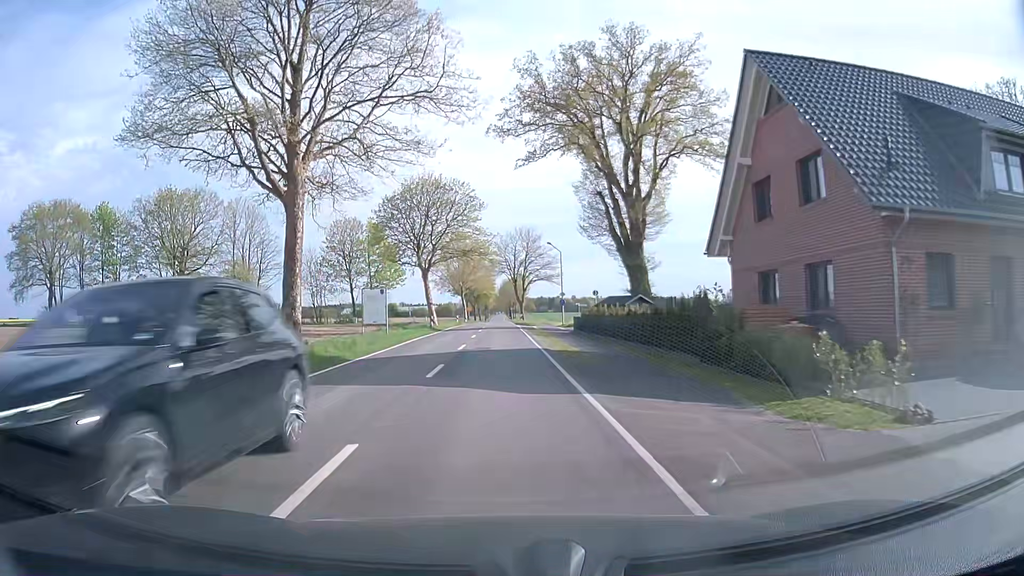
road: secondary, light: Day
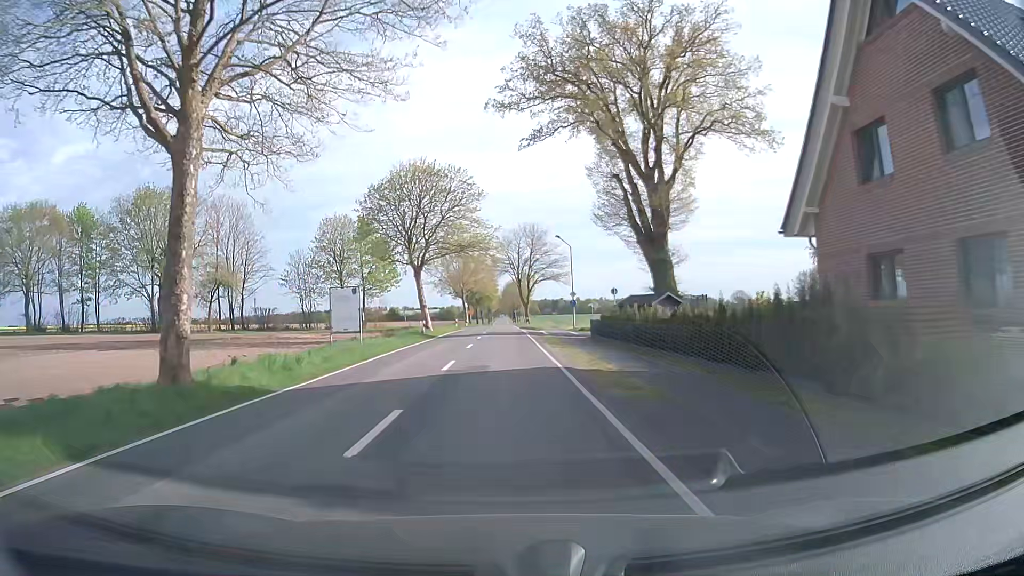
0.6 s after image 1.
(0.0, +7.2) m; 0°
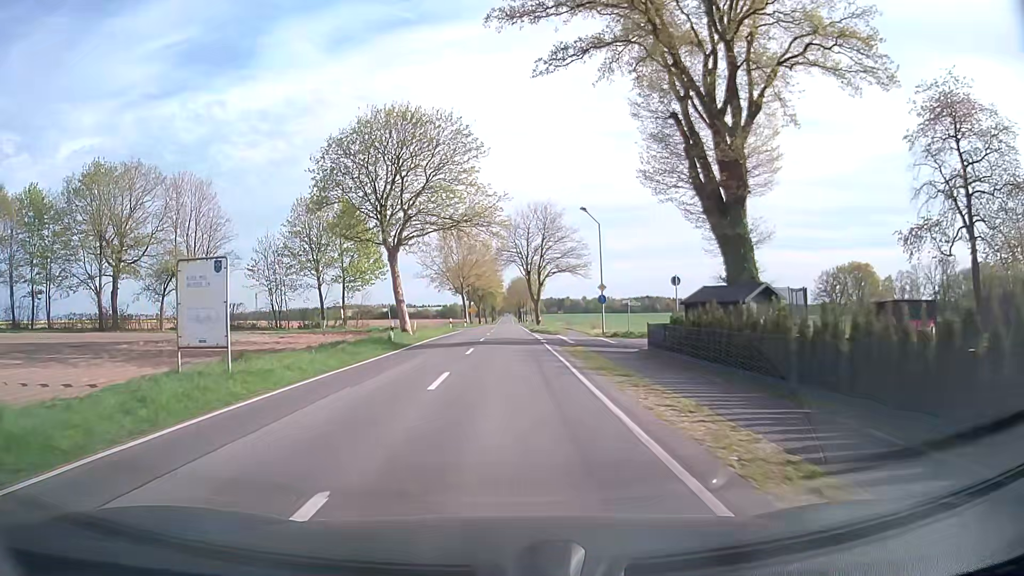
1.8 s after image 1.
(-0.2, +14.3) m; 0°
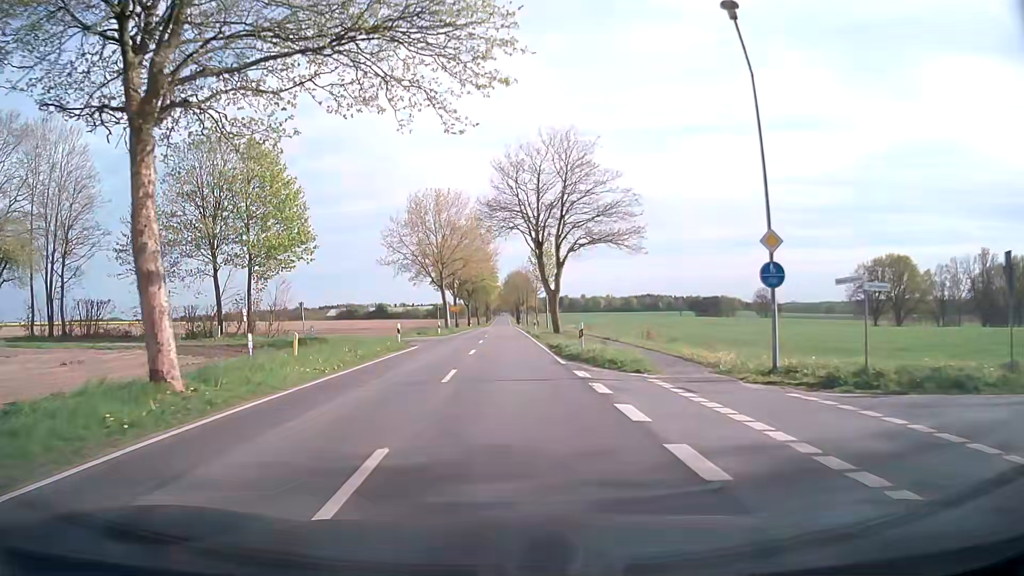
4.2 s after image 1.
(-0.1, +28.2) m; 0°
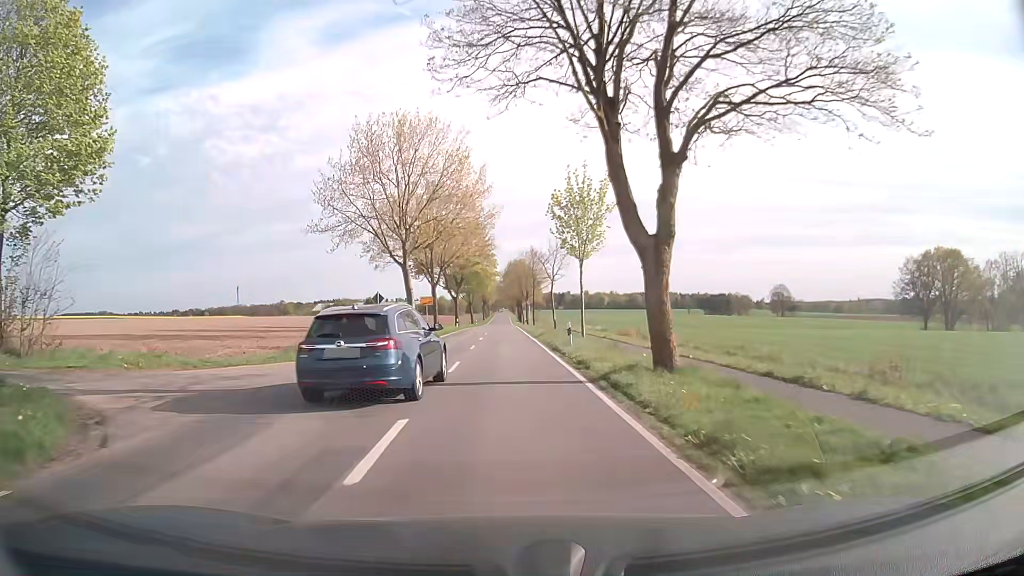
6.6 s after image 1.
(0.0, +27.8) m; 0°
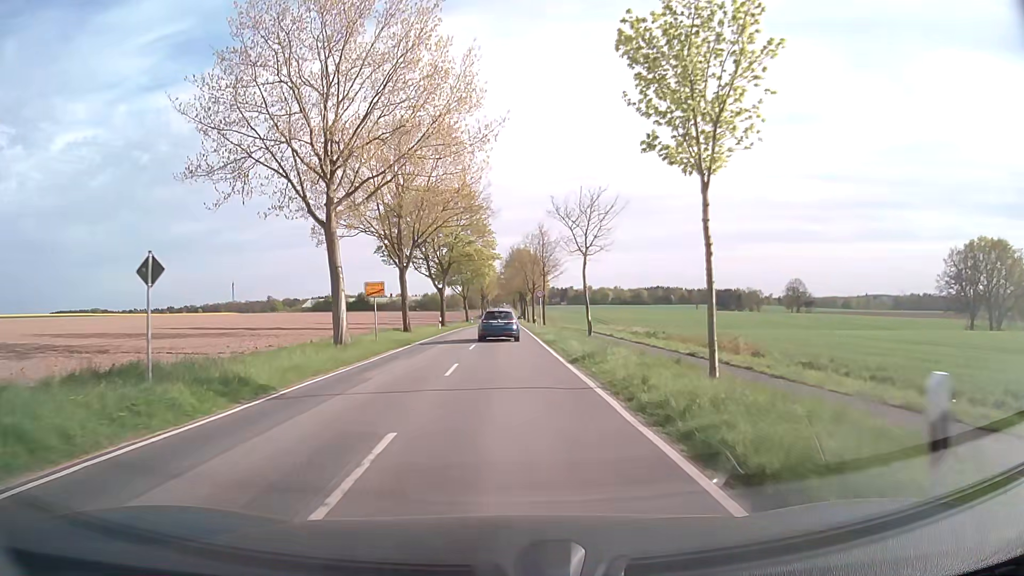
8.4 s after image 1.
(+0.1, +20.8) m; 0°
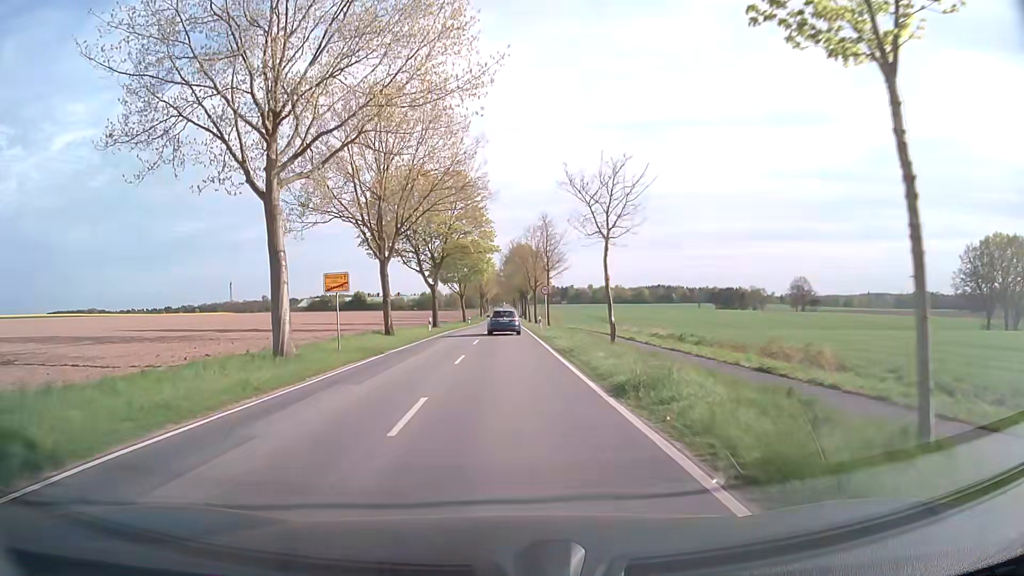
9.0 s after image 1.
(0.0, +6.9) m; 0°
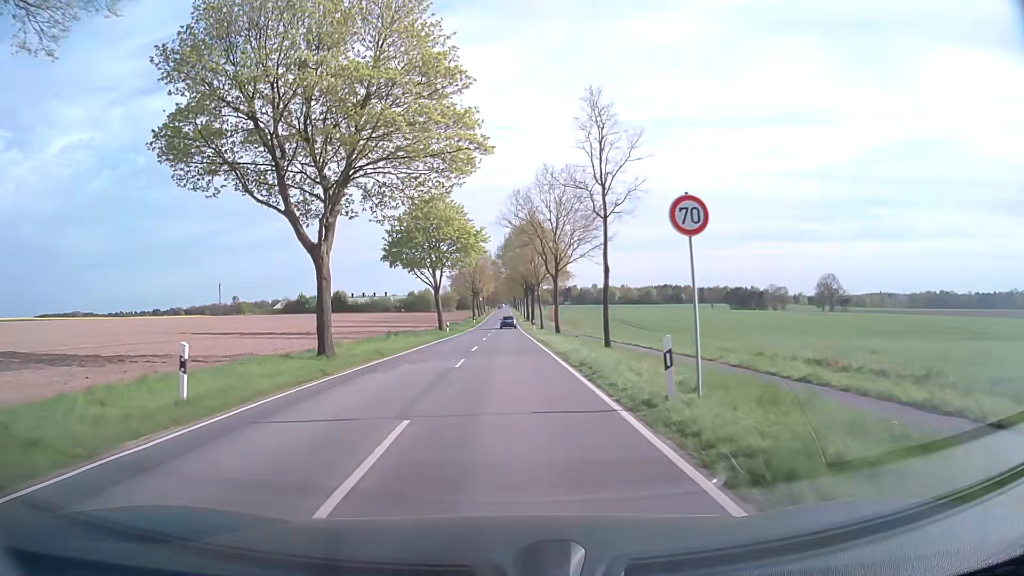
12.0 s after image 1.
(0.0, +35.6) m; 0°
(0, +10) (0, +20) (0, +30) (0, +40) (0, +50) (0, +60) (0, +70) (0, +80) (0, +90) (0, +100) m
